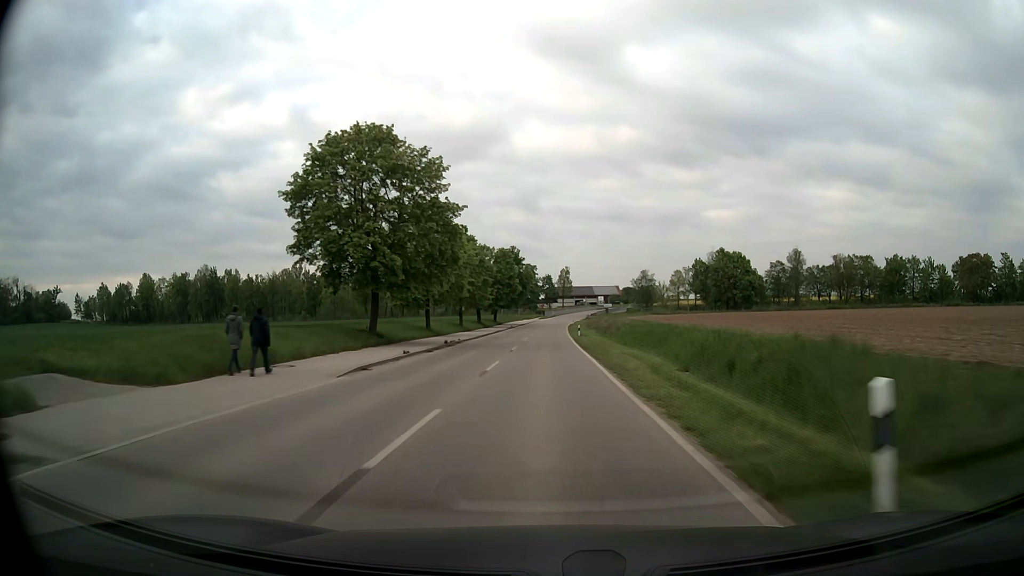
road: secondary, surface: asphalt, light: Day
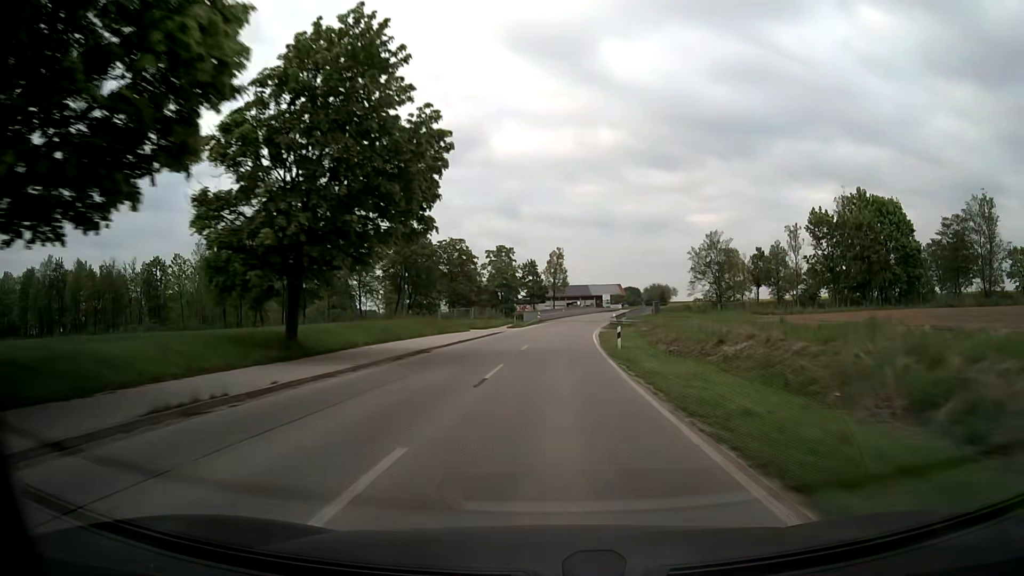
(+0.7, +75.5) m; +1°
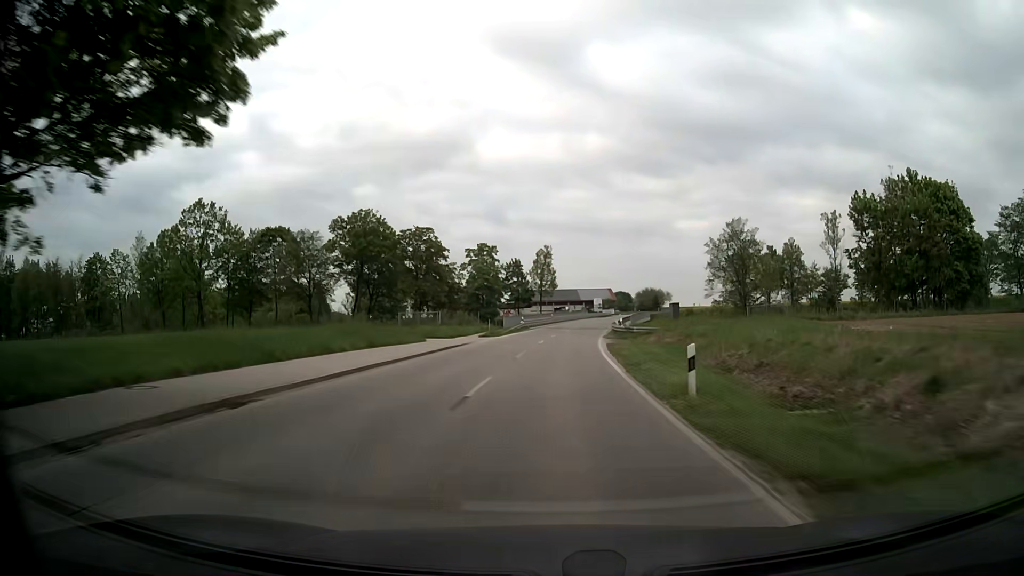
(+0.2, +15.1) m; +1°
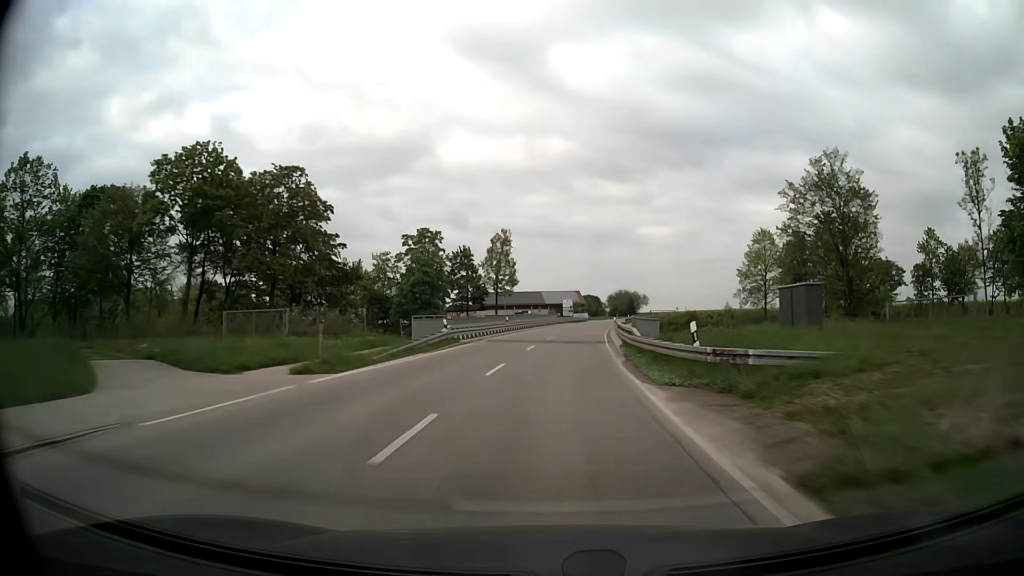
(+0.9, +30.4) m; +3°
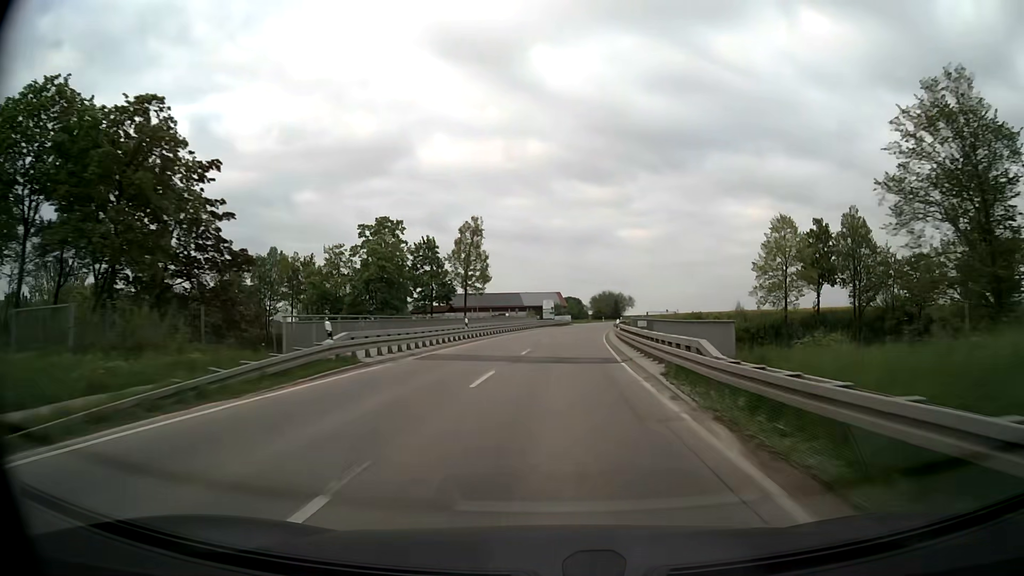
(+0.2, +15.3) m; +2°
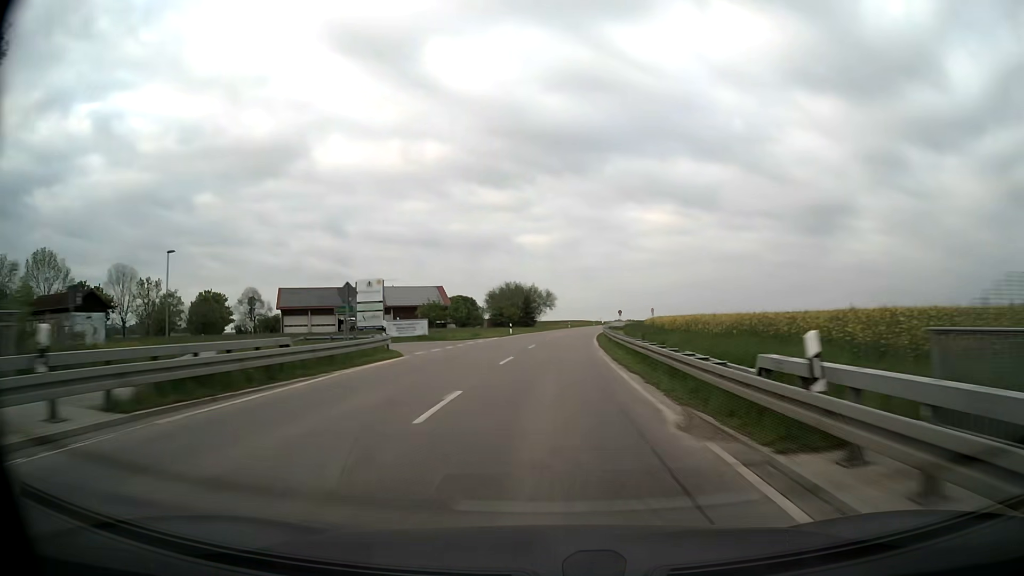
(+5.8, +76.2) m; +9°
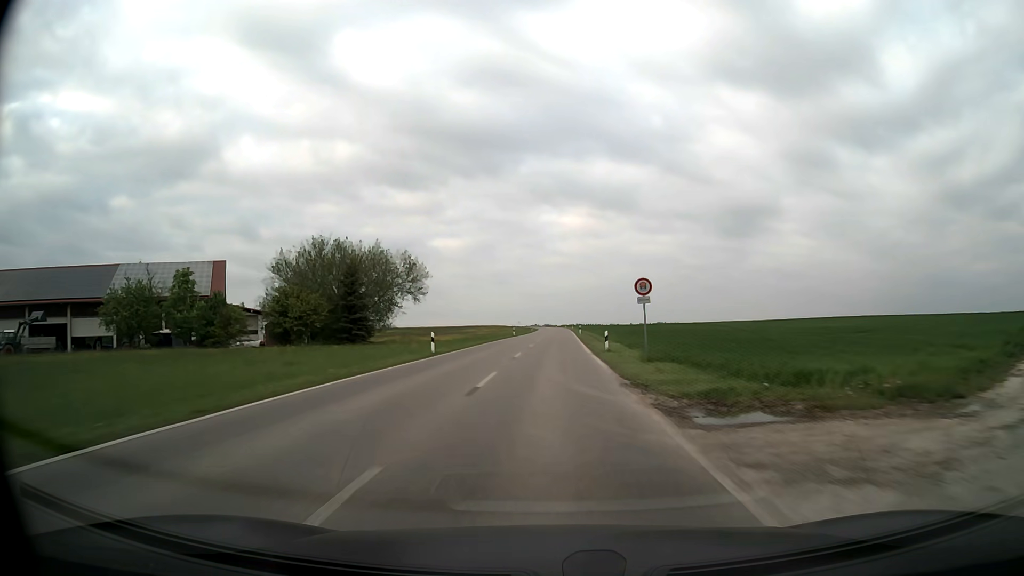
(+4.9, +79.2) m; +7°
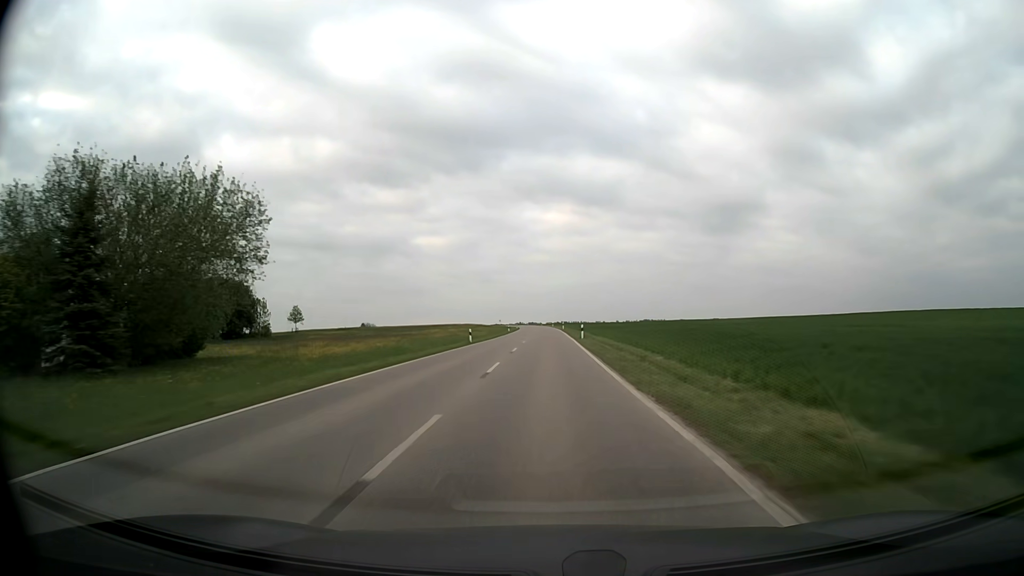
(+0.3, +32.7) m; +1°
